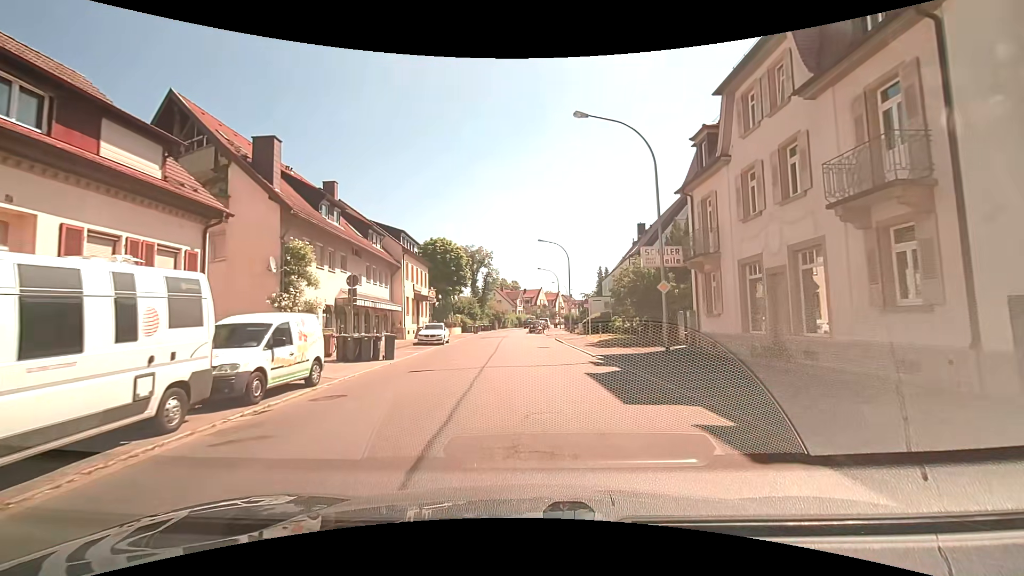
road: tertiary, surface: asphalt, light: Day
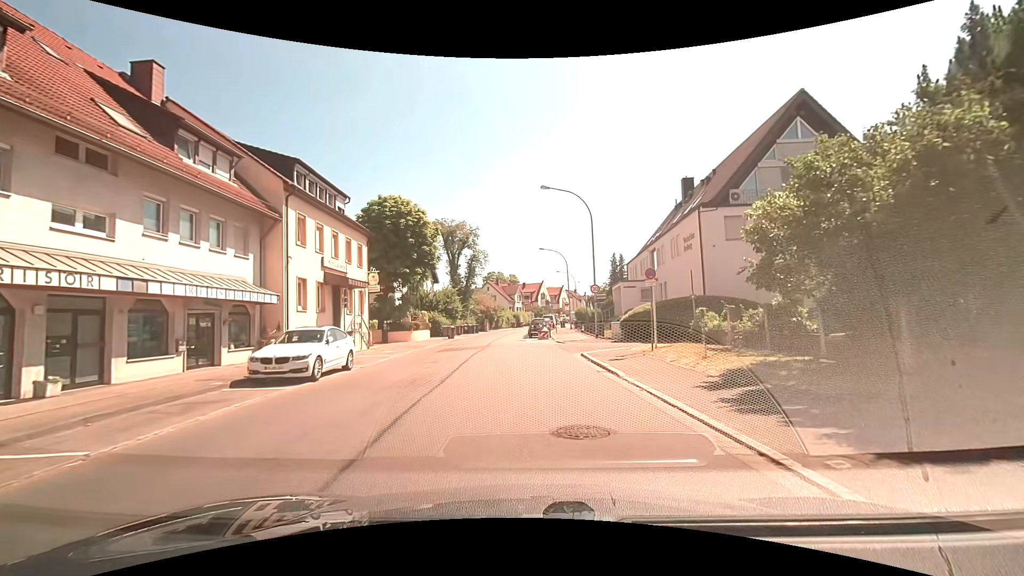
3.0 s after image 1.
(+0.3, +20.4) m; +1°
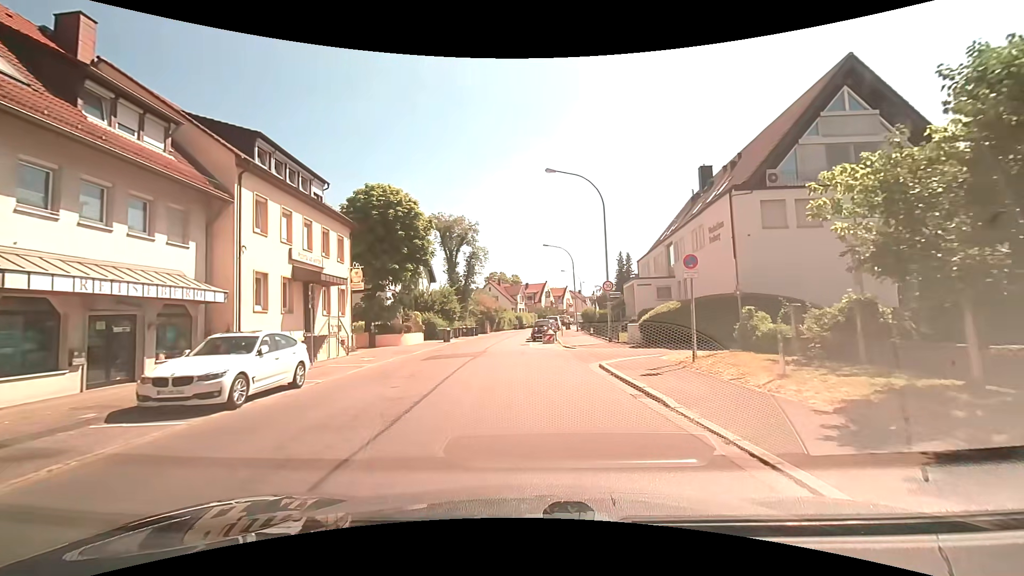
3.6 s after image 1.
(0.0, +4.0) m; -1°
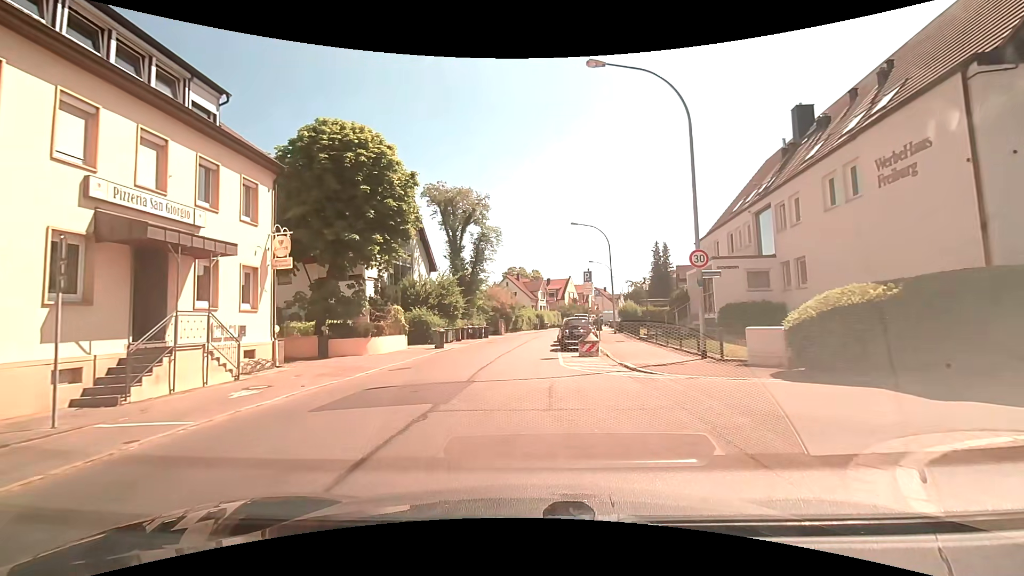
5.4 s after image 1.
(-0.1, +11.7) m; -2°
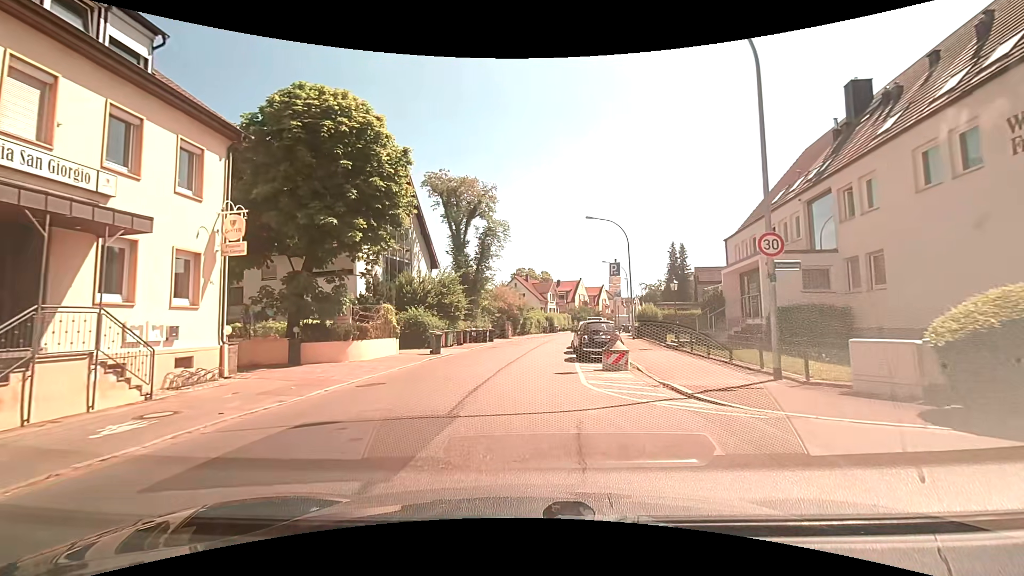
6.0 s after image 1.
(0.0, +3.9) m; 0°
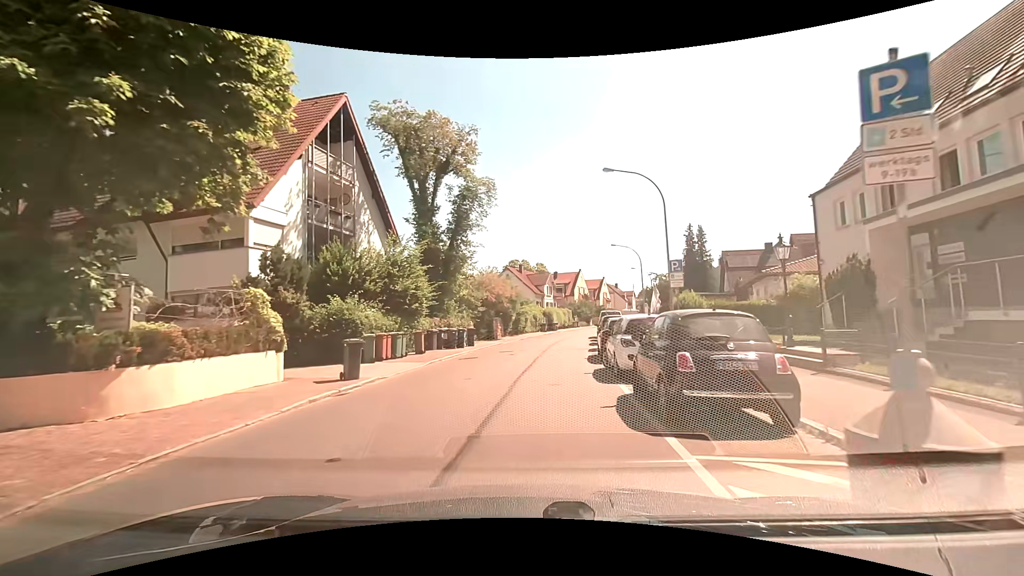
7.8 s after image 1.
(-0.1, +11.7) m; +1°
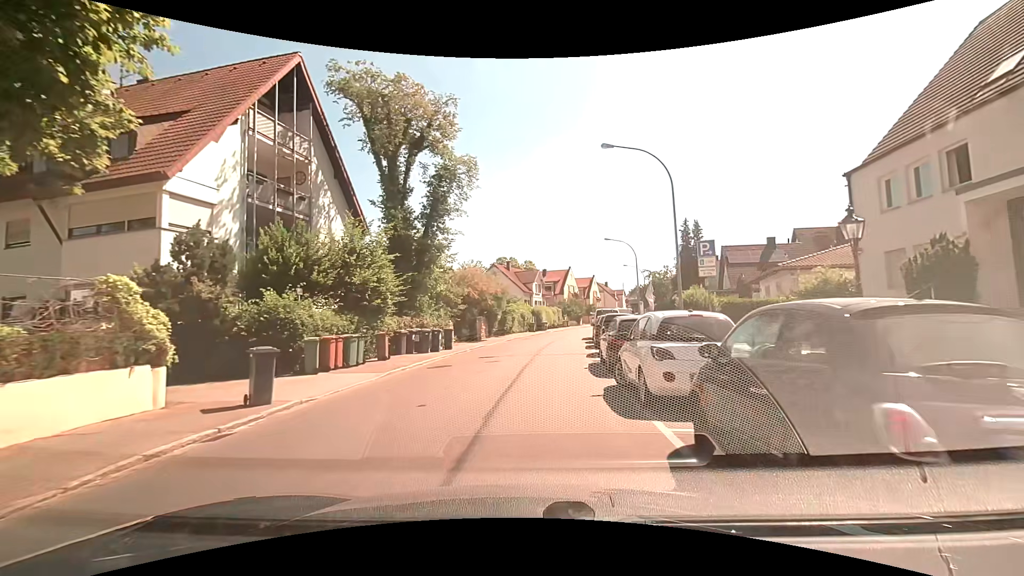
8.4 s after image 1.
(0.0, +3.9) m; +1°
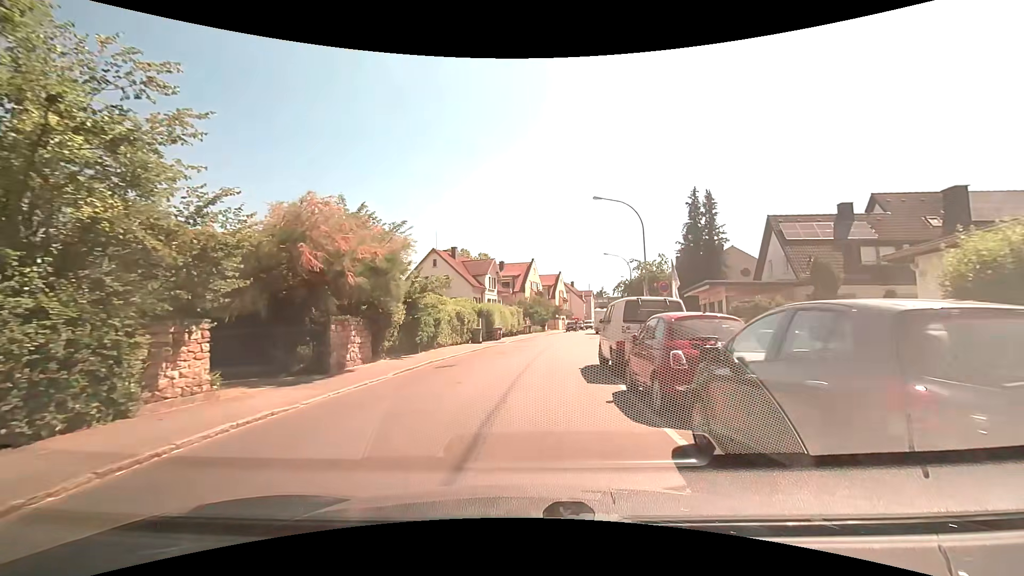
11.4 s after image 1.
(+1.0, +20.2) m; +5°
(0, +10) (+1, +20) (+2, +30) (+3, +40) (+4, +50) (+6, +60) (+8, +69) (+11, +79) (+14, +88) (+17, +98) m
